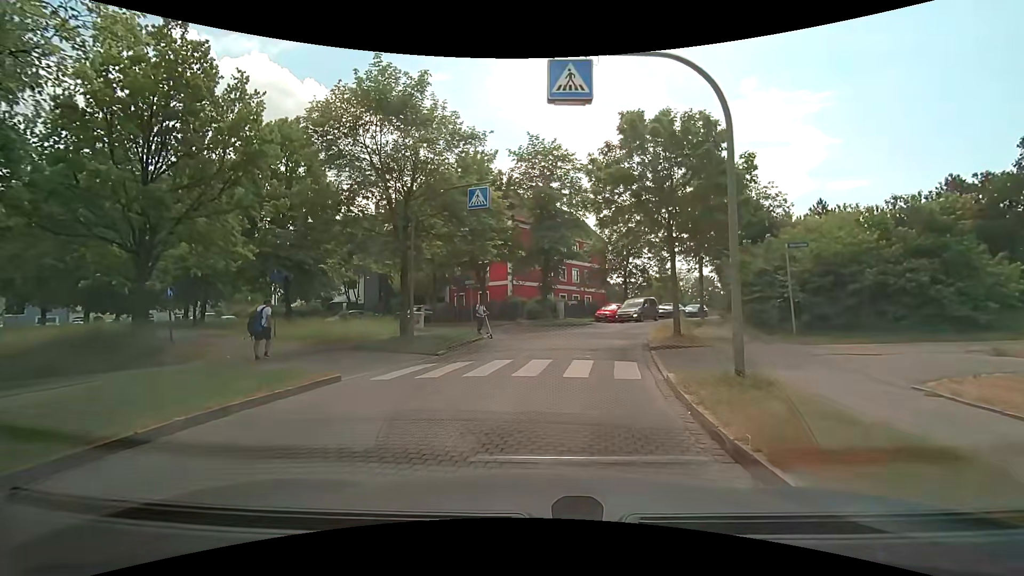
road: residential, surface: asphalt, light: Day
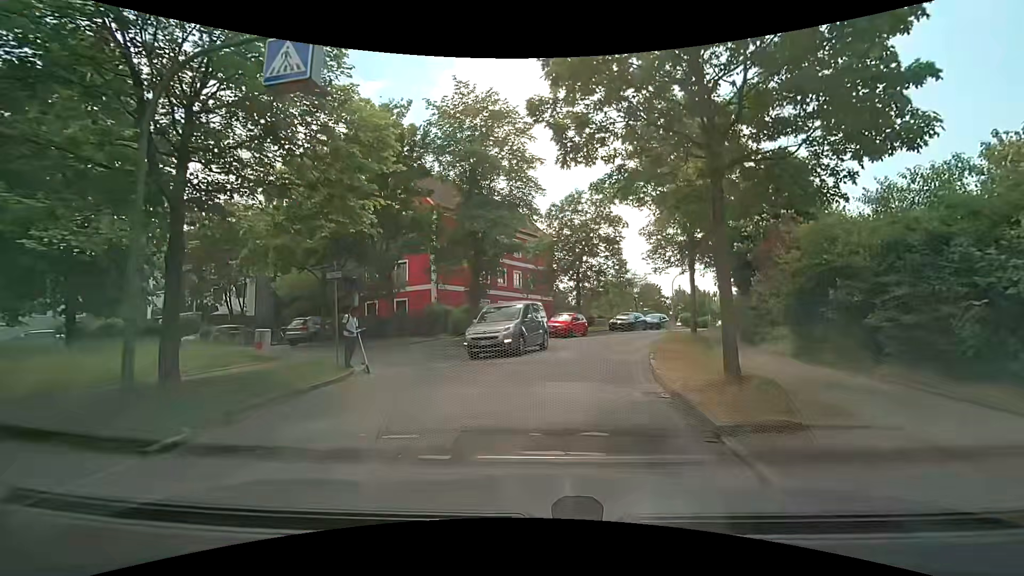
(+0.4, +9.9) m; +5°
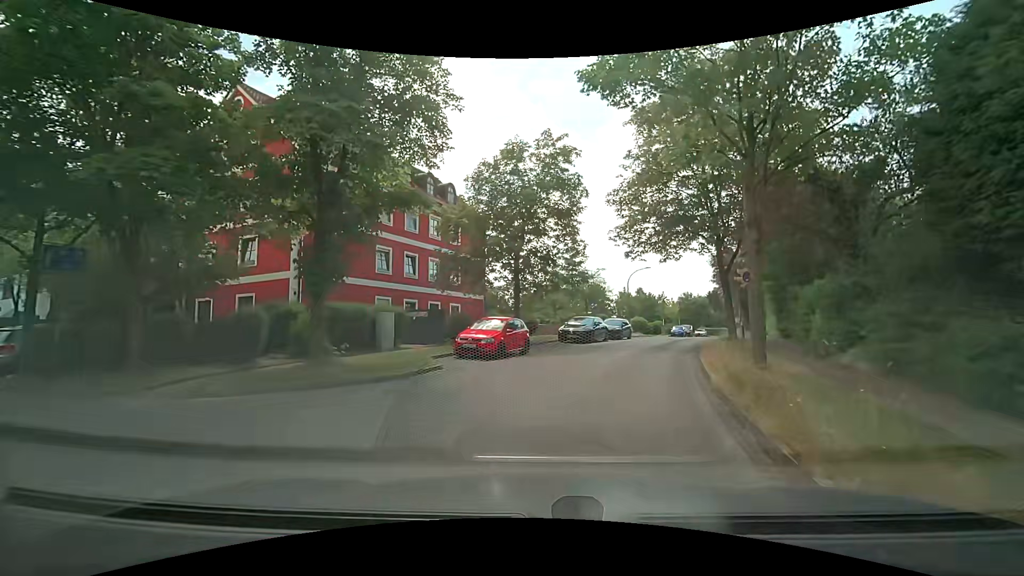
(+0.8, +12.2) m; +5°
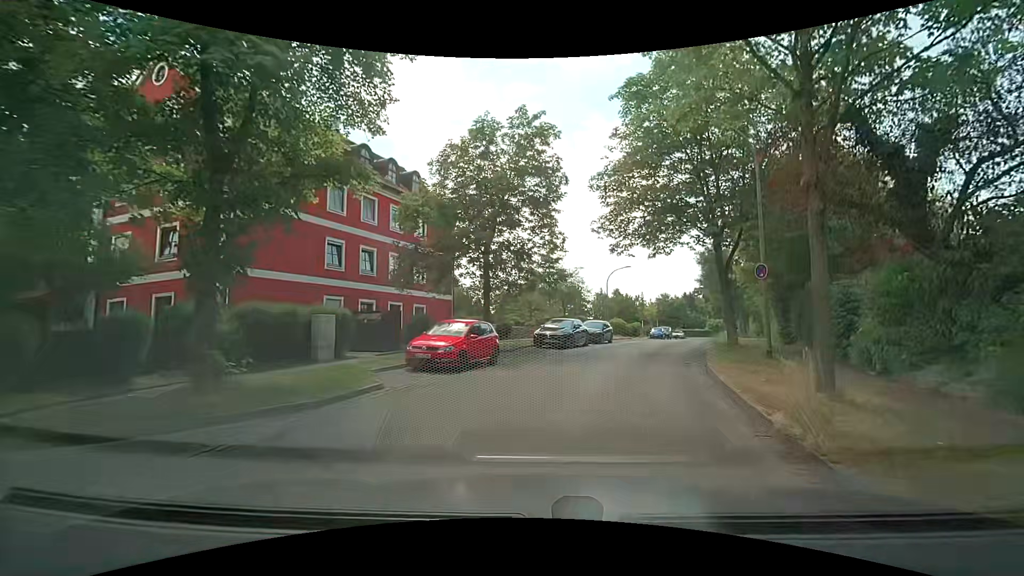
(+0.1, +3.3) m; +3°
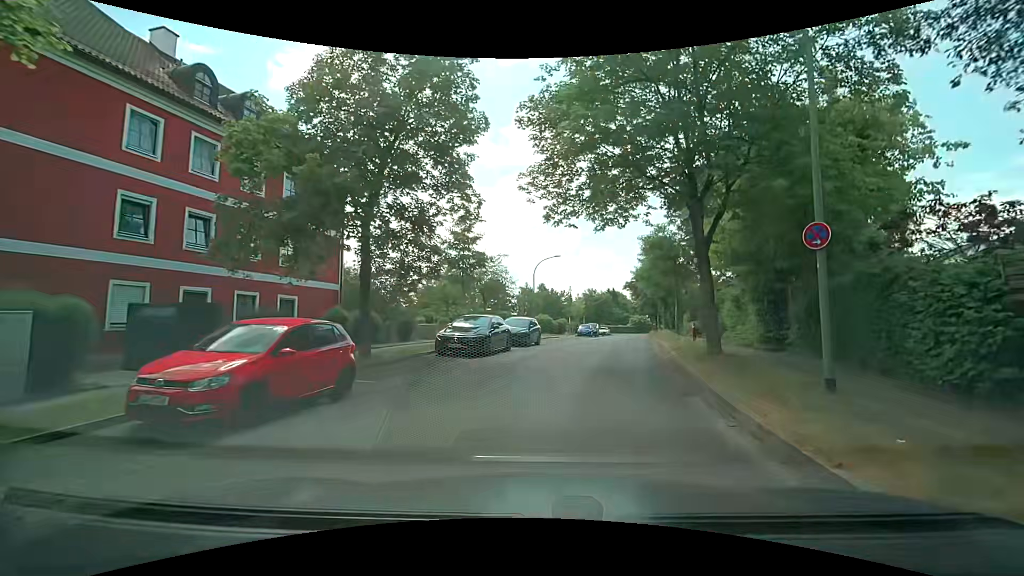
(+0.7, +7.0) m; +11°
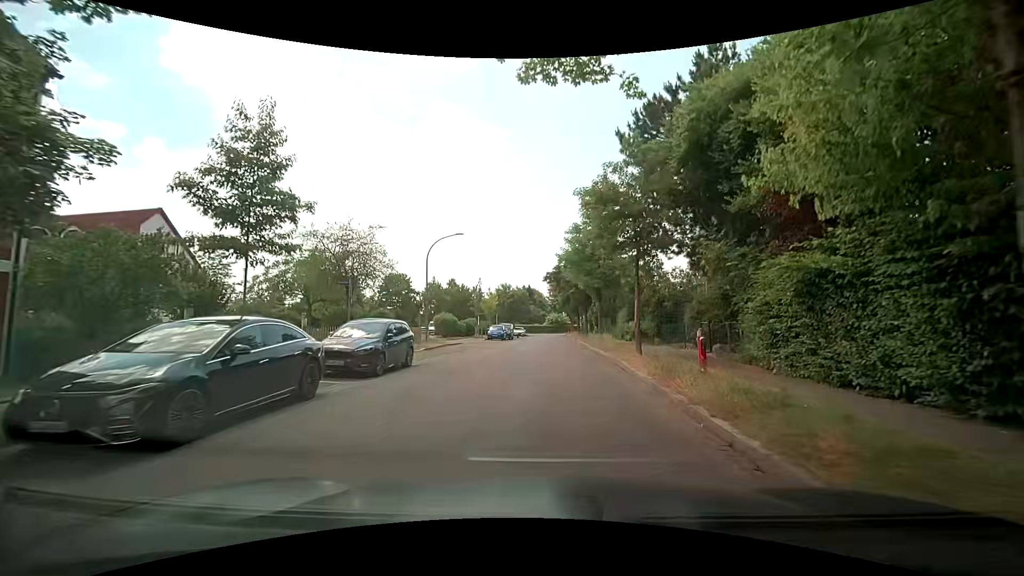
(+1.0, +11.8) m; +10°
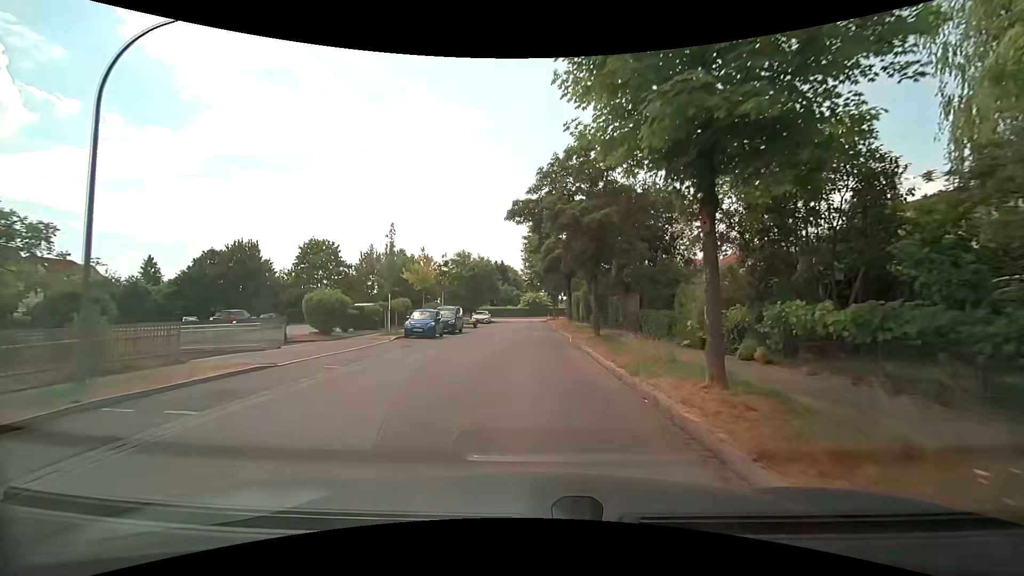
(+0.5, +23.3) m; +2°
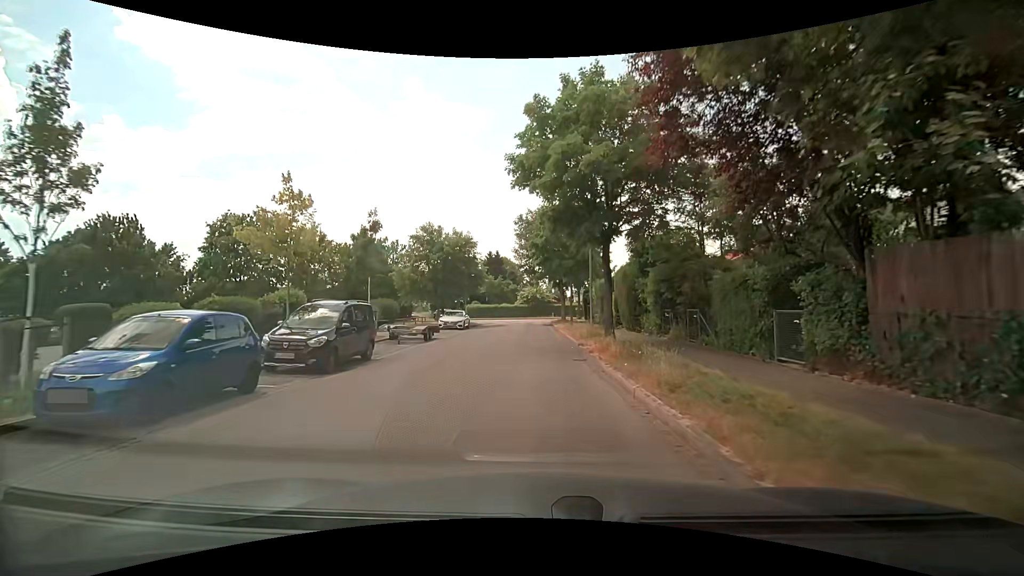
(-0.1, +19.5) m; 0°
(0, +10) (0, +20) (0, +30) (0, +40) (0, +50) (0, +60) (-5, +68) (-12, +74) (-19, +82) (-25, +90) m
